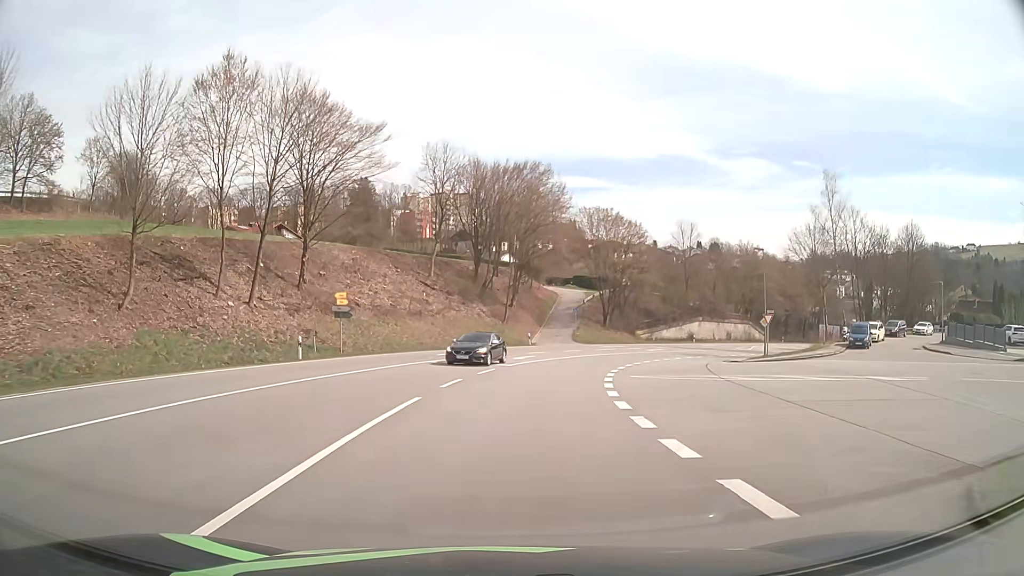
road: primary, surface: asphalt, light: Day
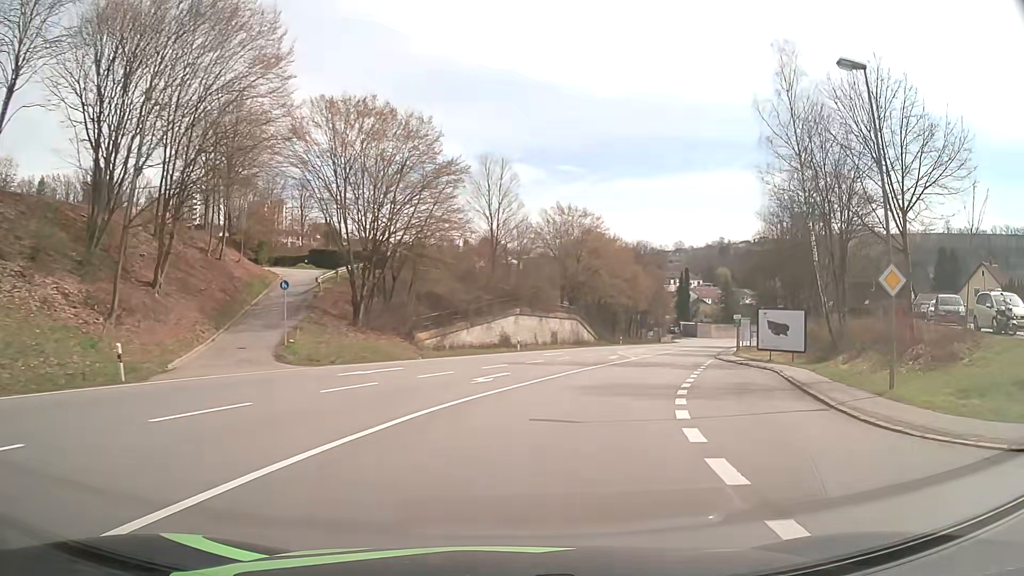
(+5.2, +38.0) m; +20°
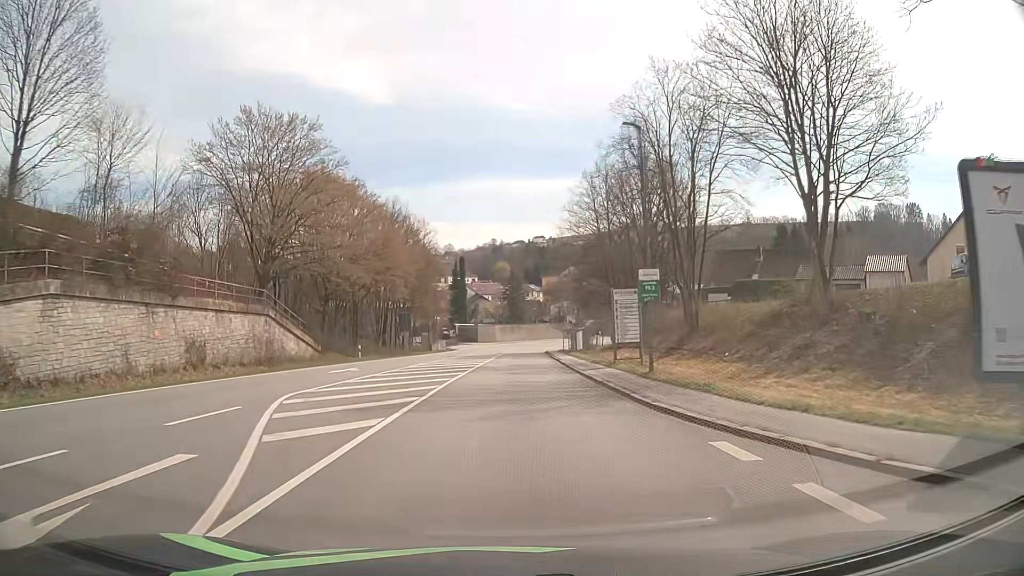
(+8.4, +38.2) m; +20°
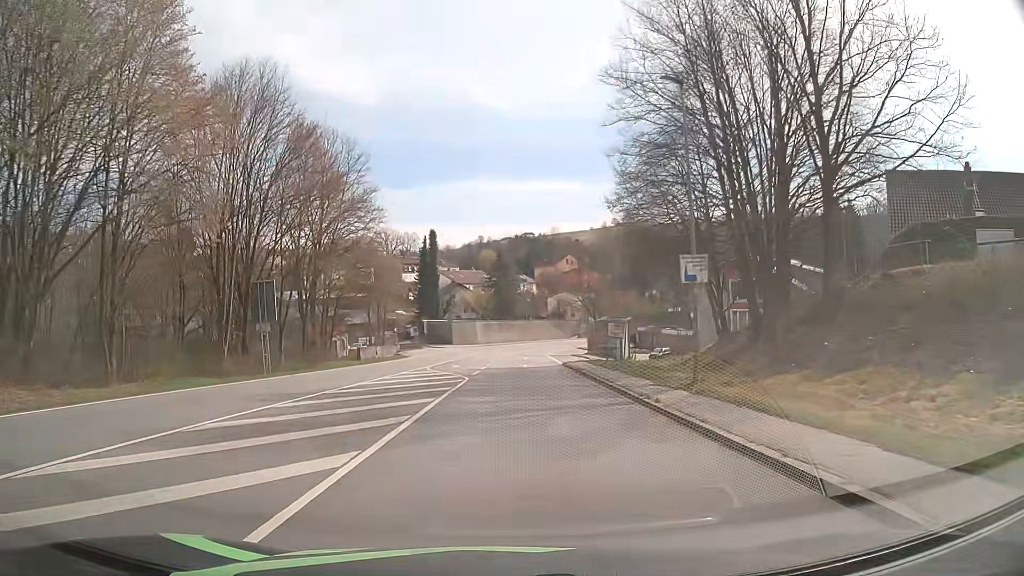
(+0.4, +40.7) m; +1°
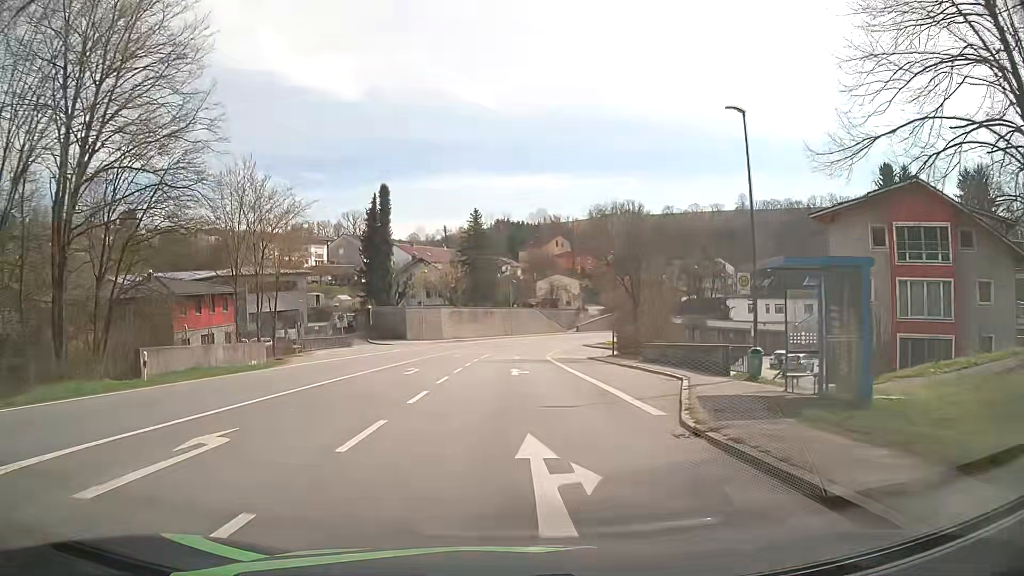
(+0.4, +32.8) m; +2°
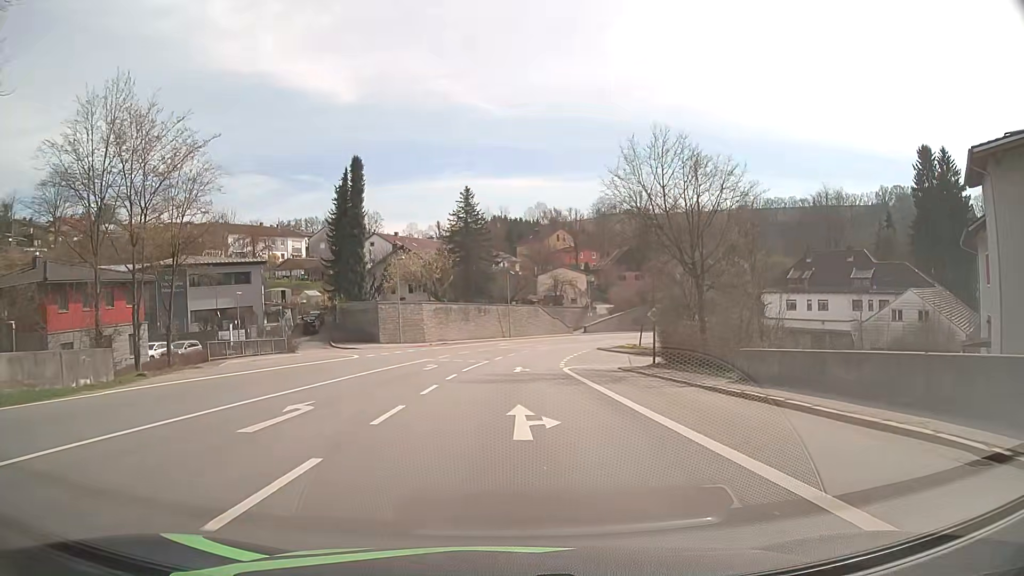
(-0.1, +15.4) m; 0°
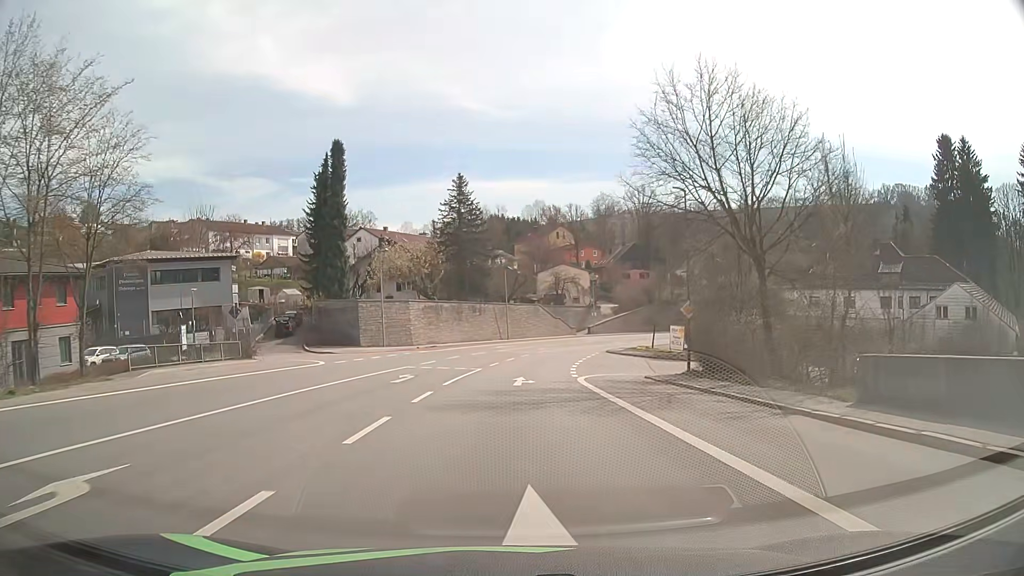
(0.0, +7.6) m; 0°
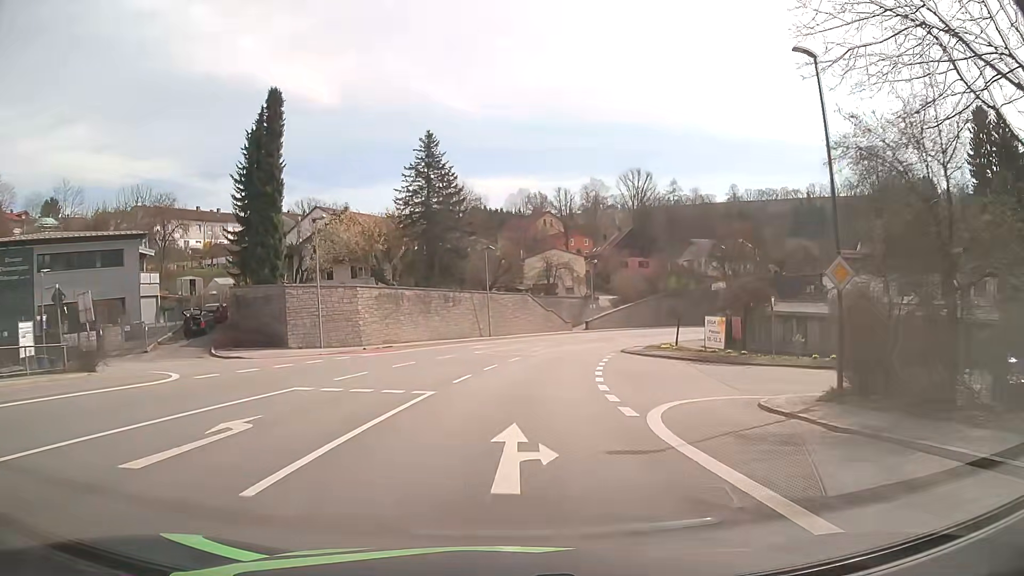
(+0.2, +15.3) m; +1°
(0, +10) (+1, +20) (+2, +30) (+4, +40) (+6, +49) (+10, +59) (+15, +67) (+21, +76) (+27, +83) (+35, +90) m
